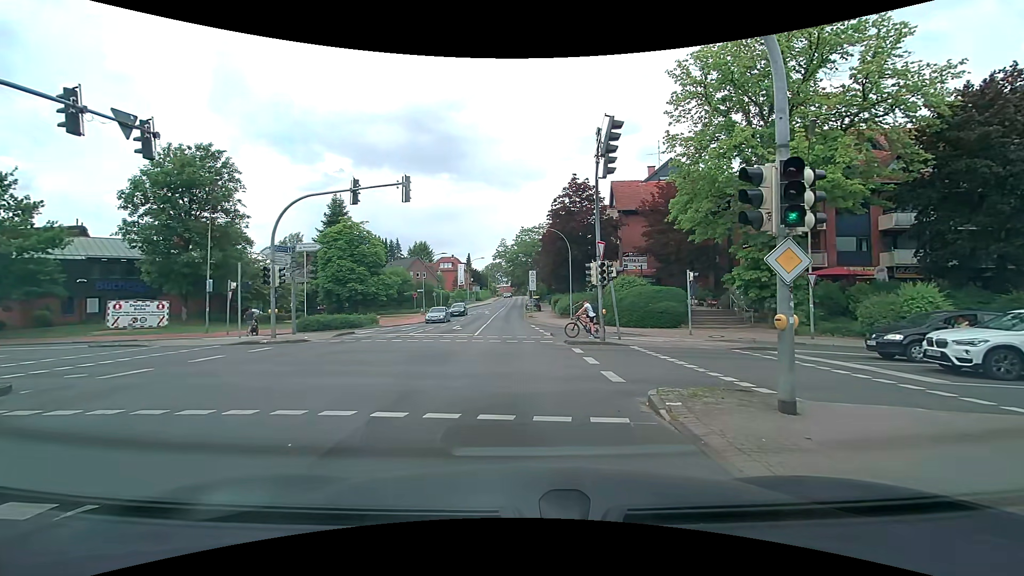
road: secondary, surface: asphalt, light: Day
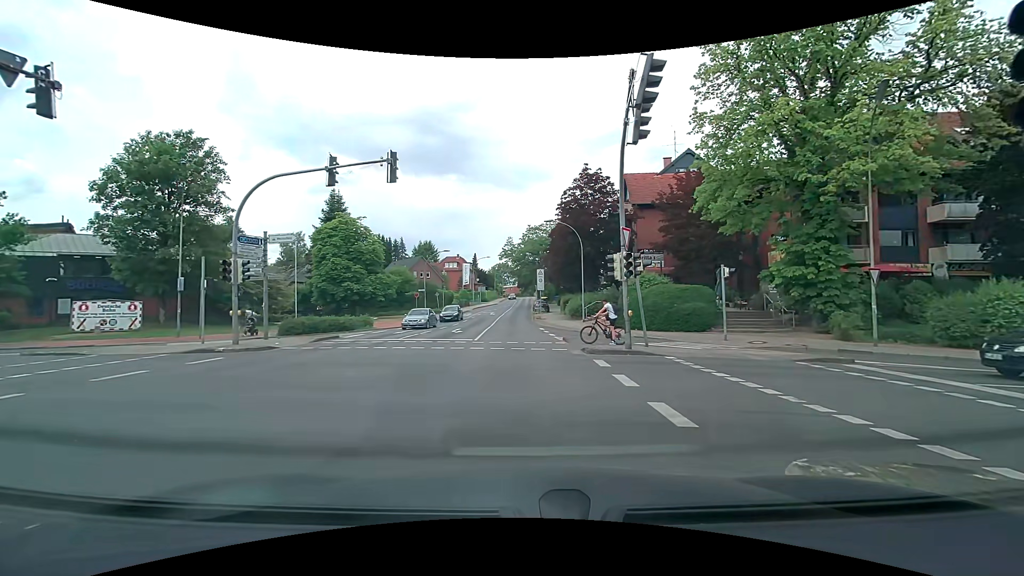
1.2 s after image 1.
(-0.1, +3.8) m; -2°
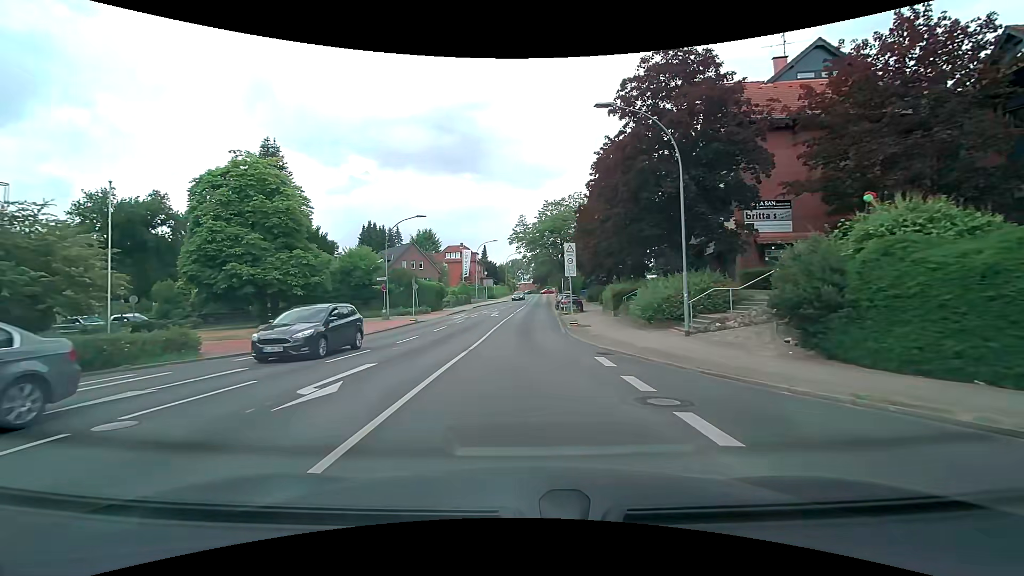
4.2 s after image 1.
(-0.2, +21.6) m; -1°
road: tertiary
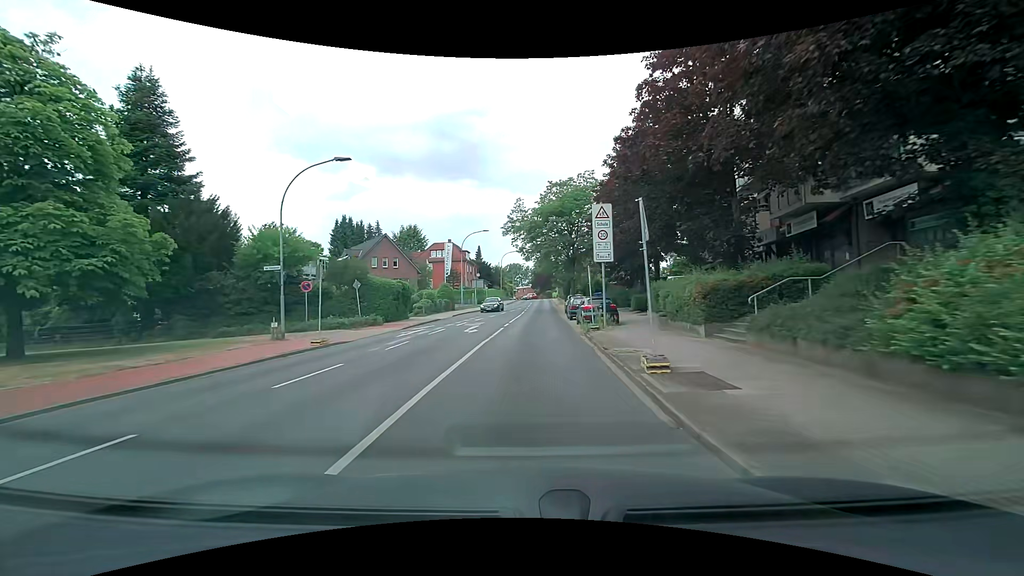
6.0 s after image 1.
(-0.1, +15.3) m; -1°
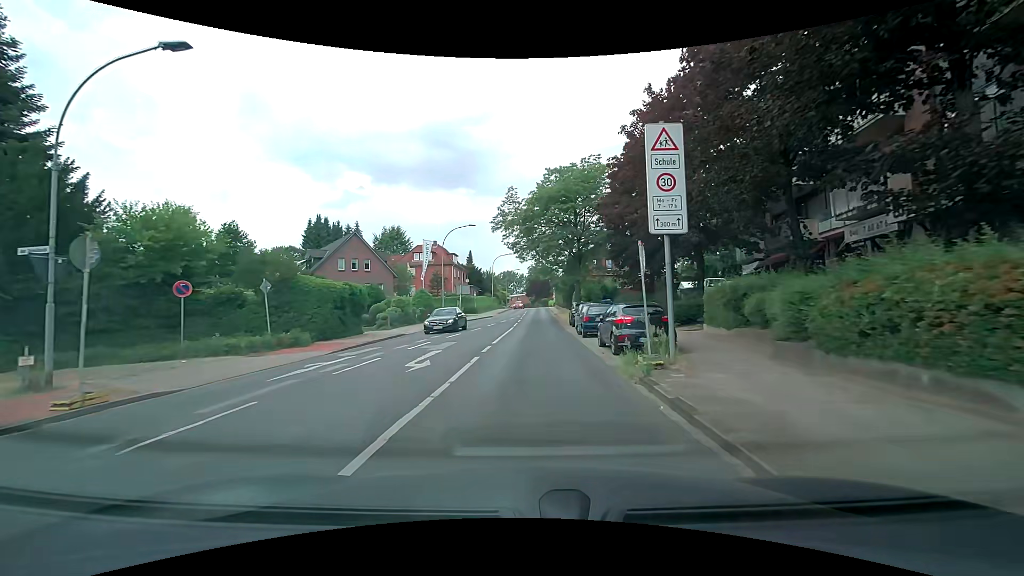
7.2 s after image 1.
(+0.1, +9.7) m; +1°
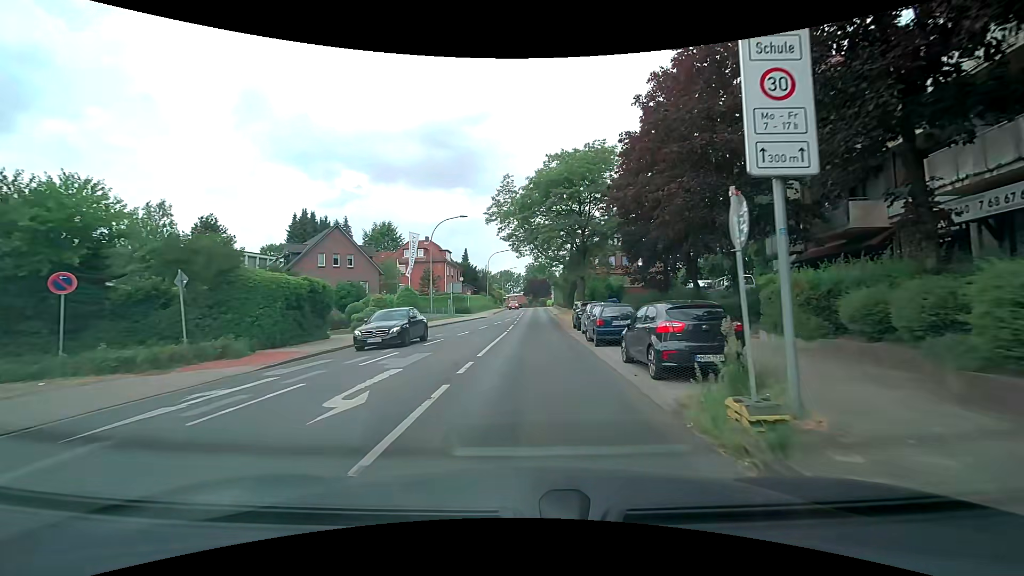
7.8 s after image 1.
(0.0, +4.6) m; 0°
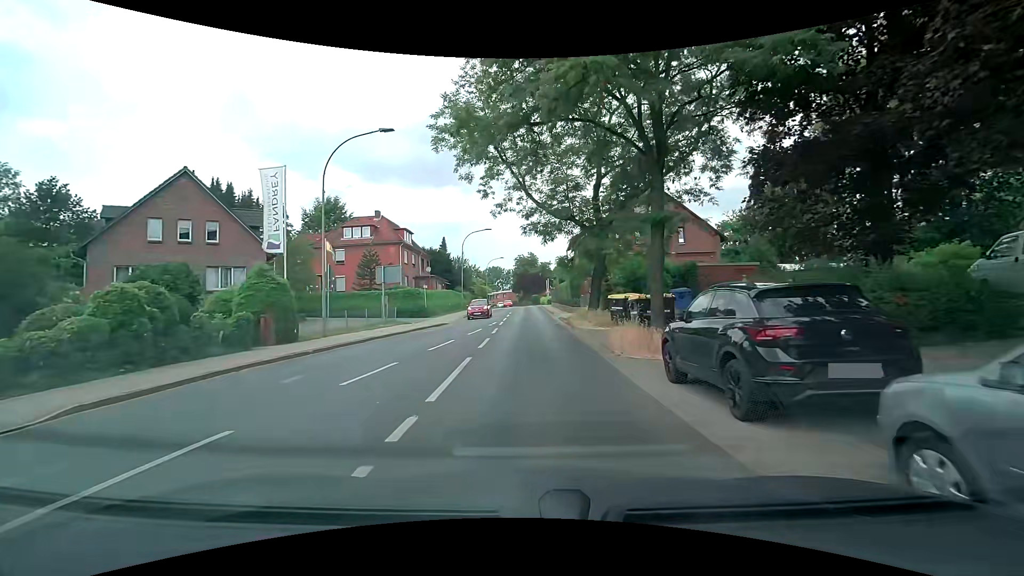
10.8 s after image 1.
(+0.4, +21.4) m; +2°
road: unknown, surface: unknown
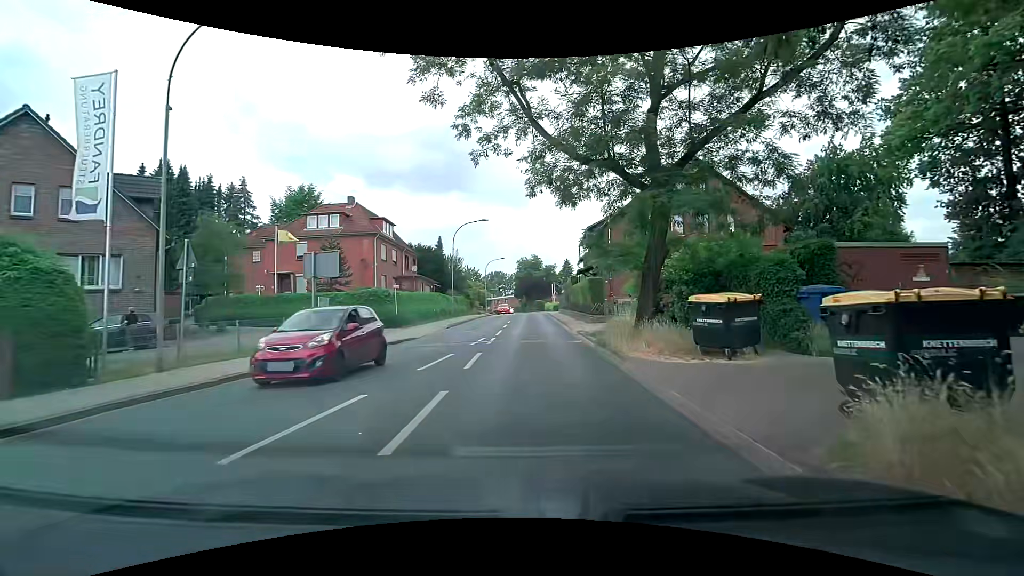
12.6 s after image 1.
(-0.2, +9.9) m; 0°
